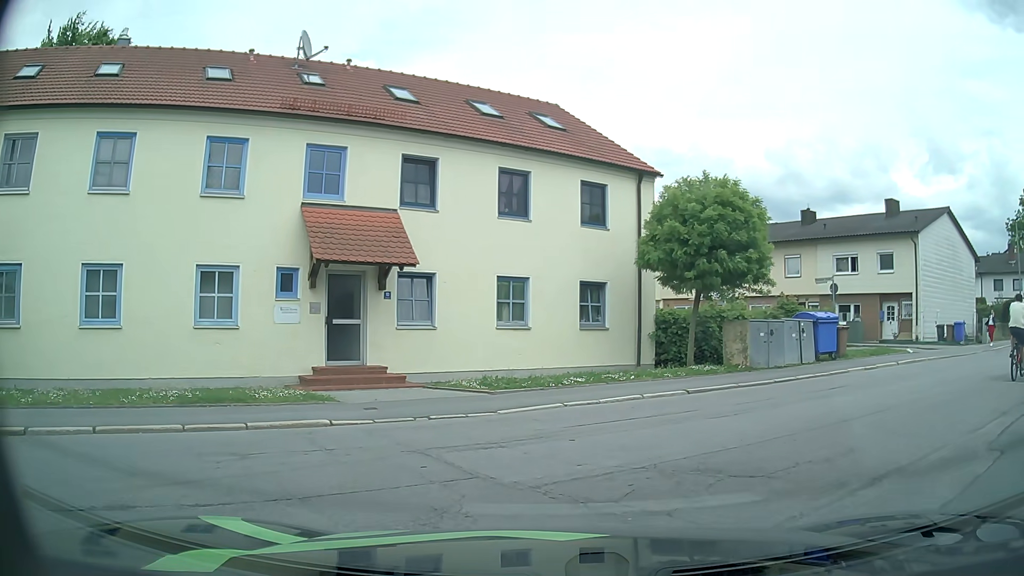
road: residential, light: Day
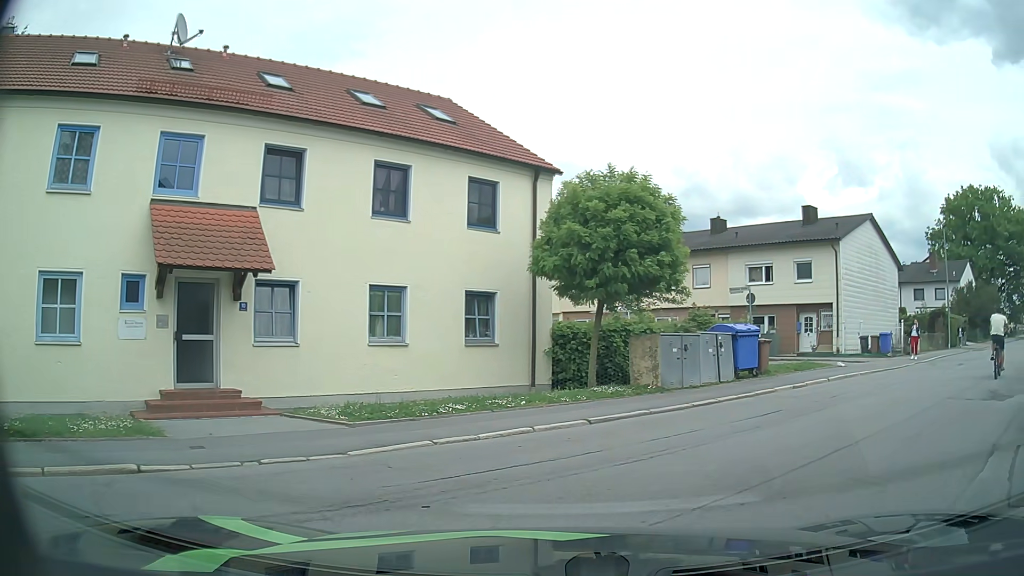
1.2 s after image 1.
(+0.2, +2.2) m; +10°
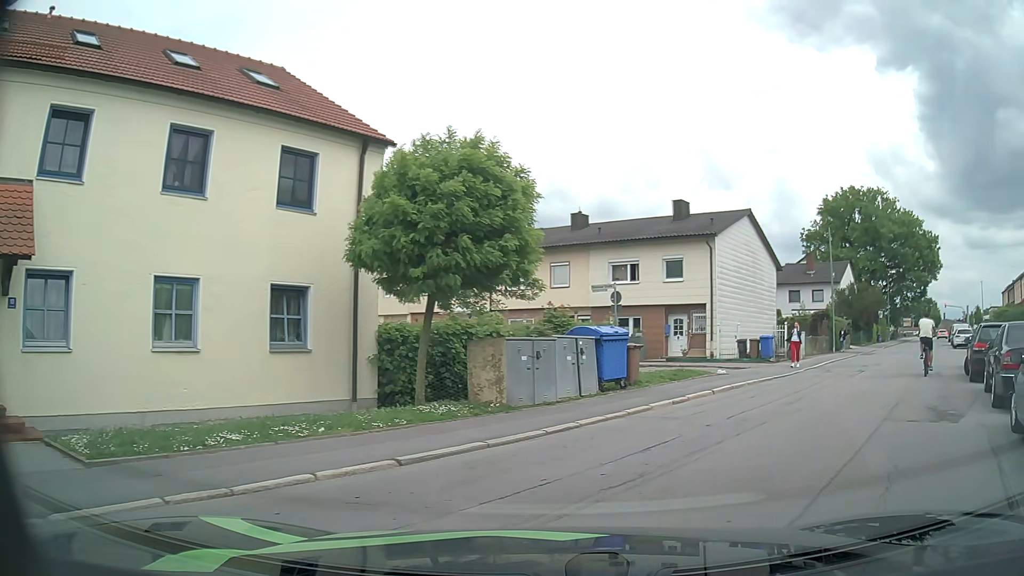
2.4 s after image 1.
(+0.2, +3.1) m; +11°
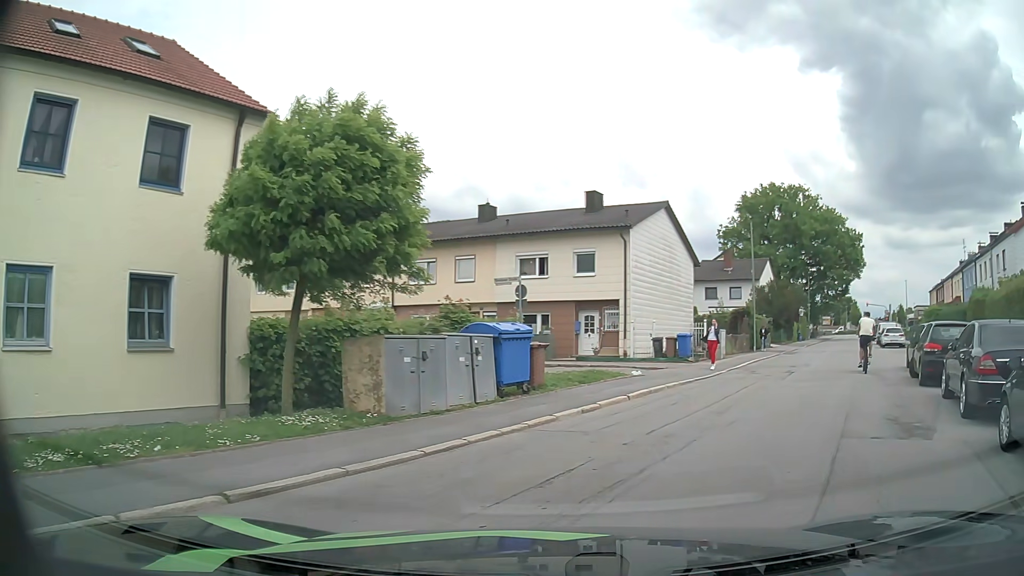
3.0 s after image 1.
(+0.1, +1.9) m; +7°
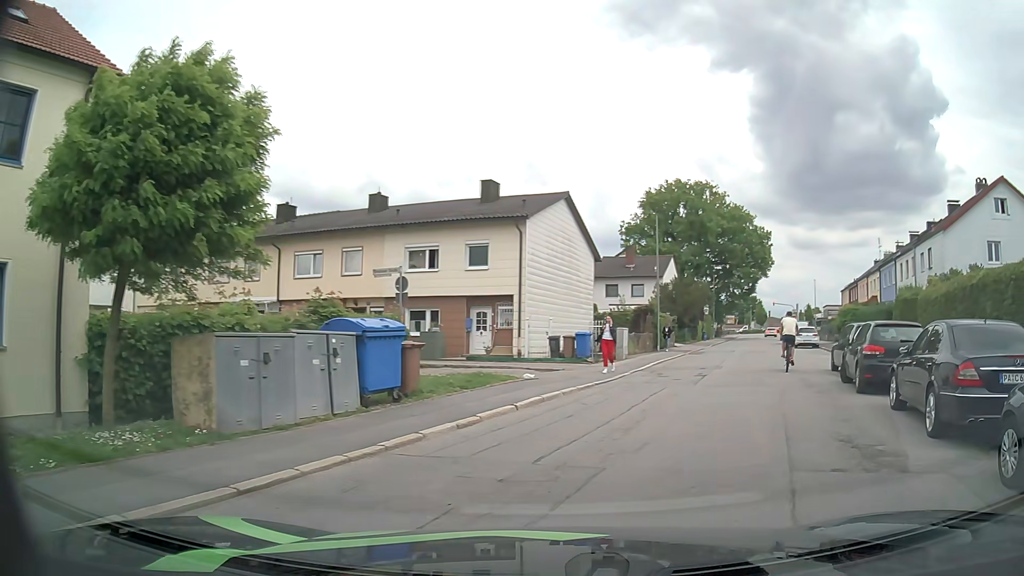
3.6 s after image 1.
(+0.1, +2.1) m; +9°
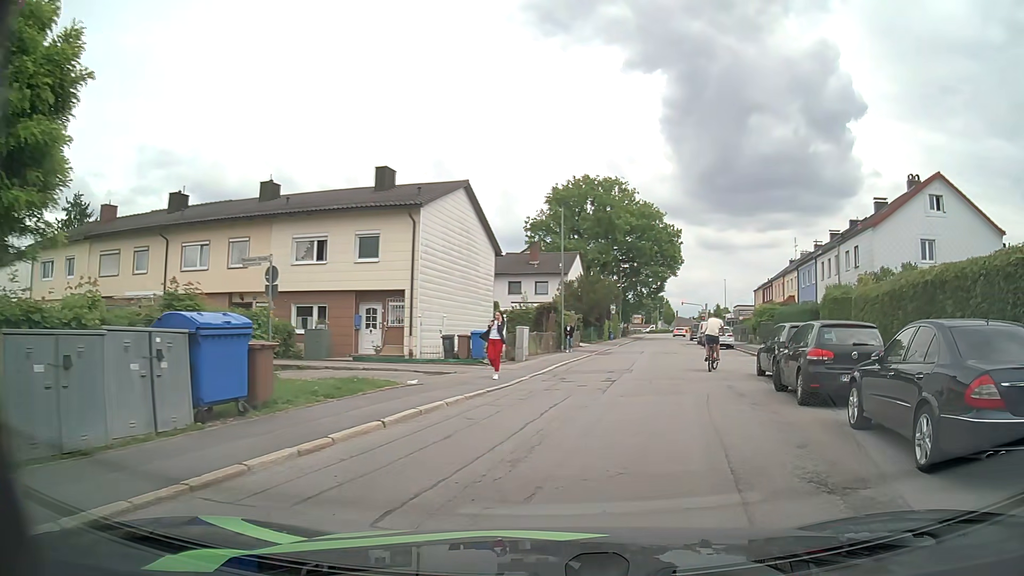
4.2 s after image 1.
(+0.1, +2.3) m; +7°
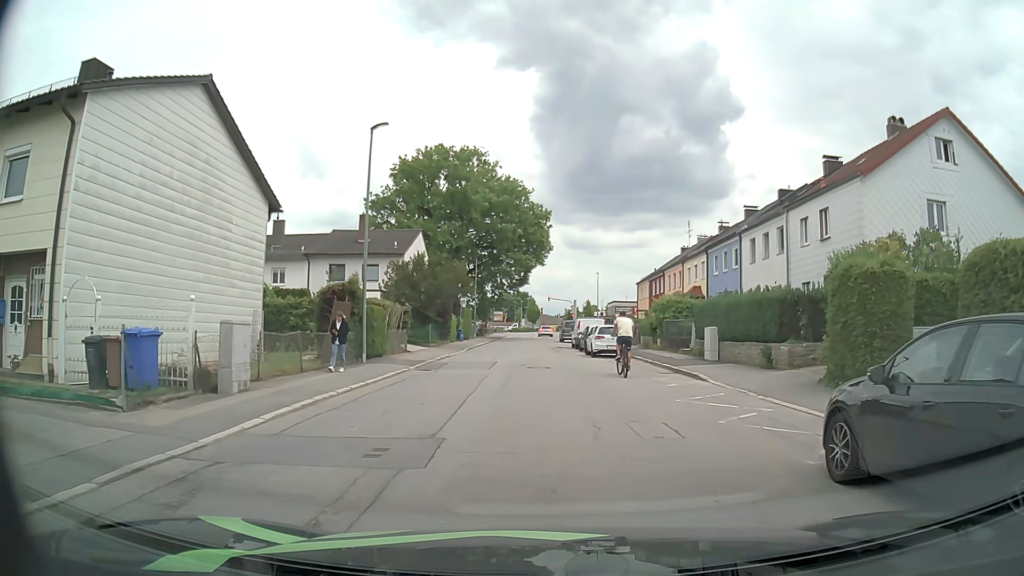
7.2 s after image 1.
(+1.9, +13.5) m; +12°
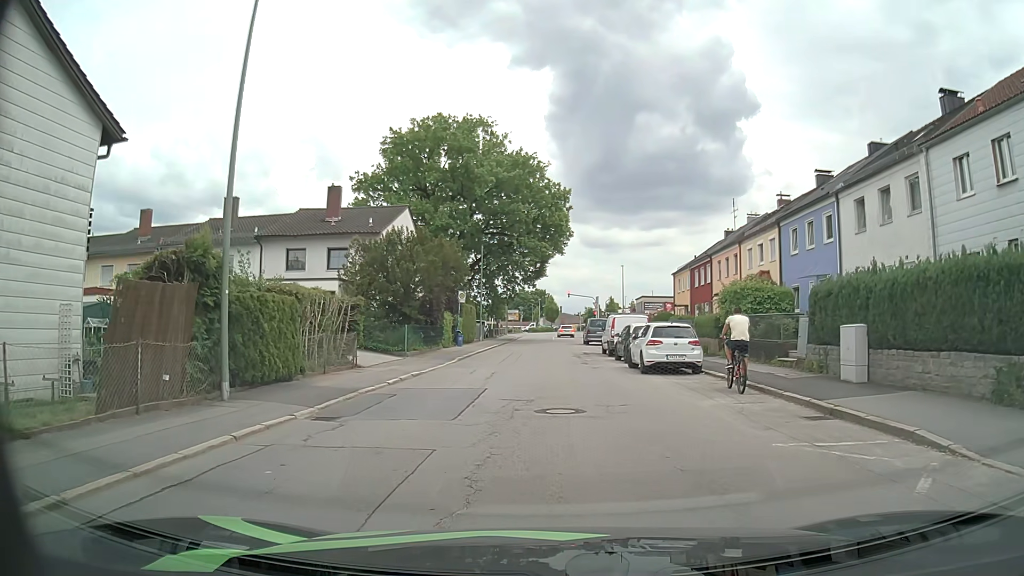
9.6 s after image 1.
(-0.3, +10.9) m; -3°
(0, +10) (0, +20) (0, +30) (+1, +40) (+1, +50) (+3, +60) (+5, +70) (+6, +80) (+6, +90) (+6, +100) m
